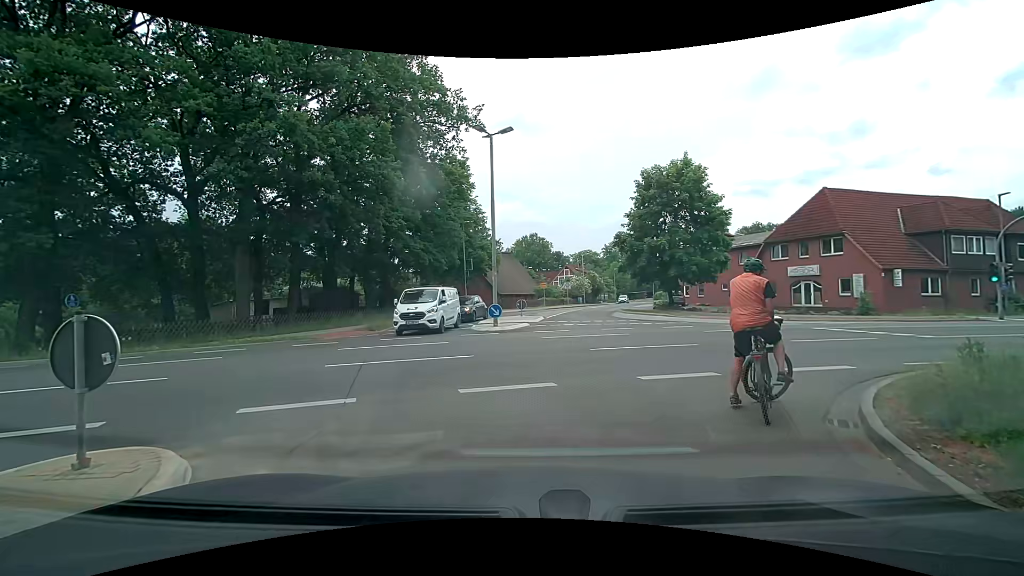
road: residential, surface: asphalt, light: Day
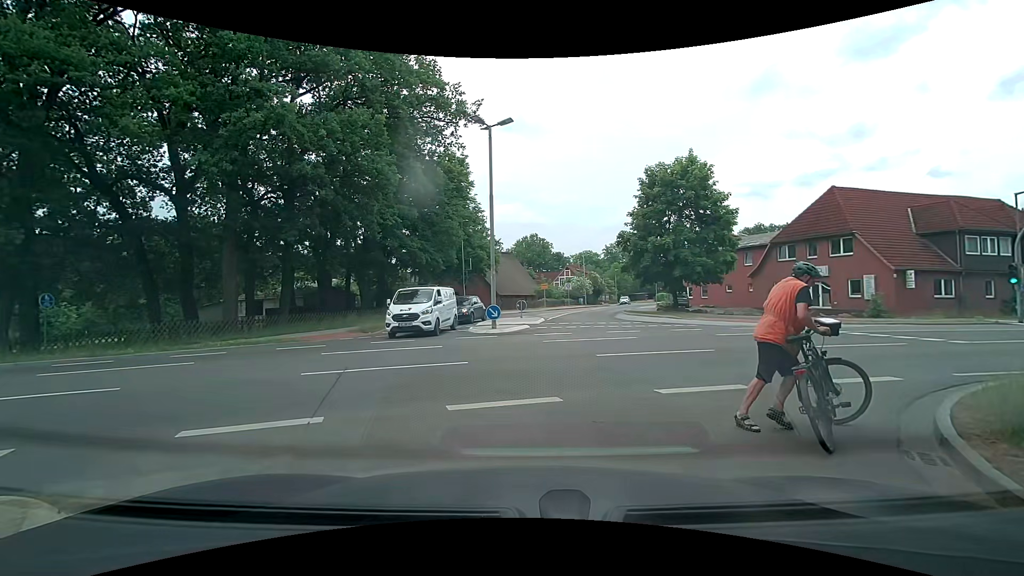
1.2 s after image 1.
(0.0, +1.1) m; 0°
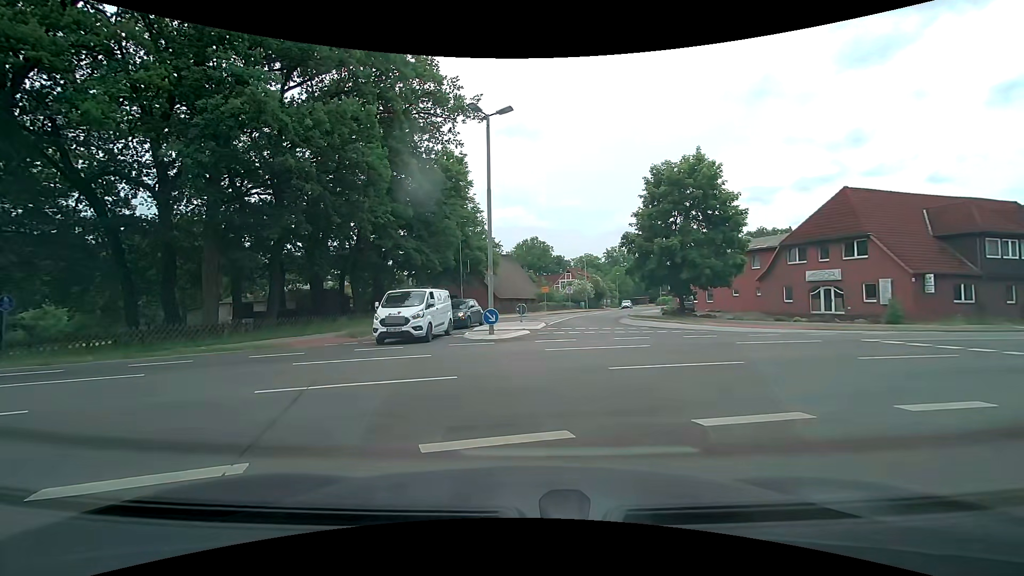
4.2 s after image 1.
(0.0, +1.6) m; 0°
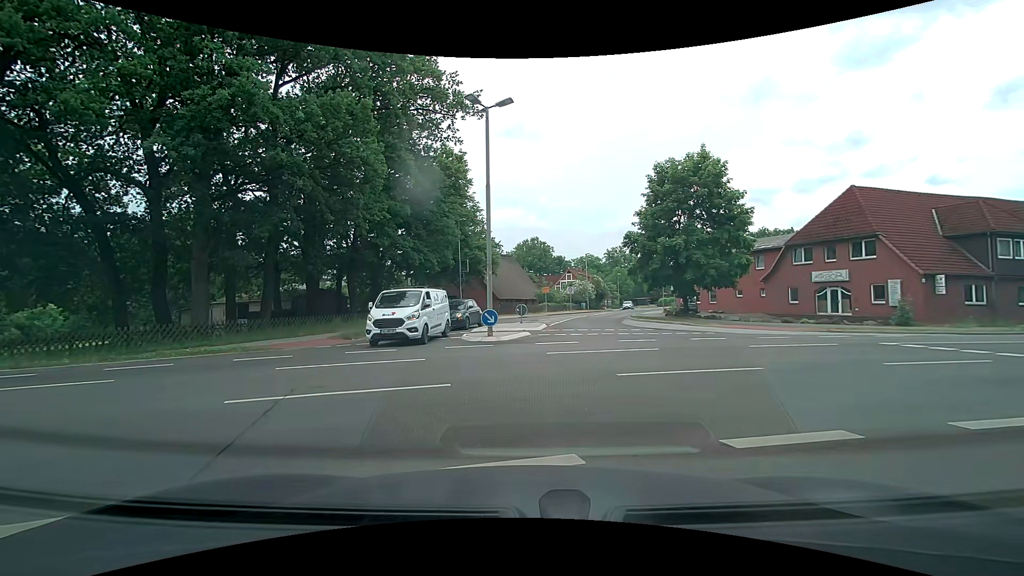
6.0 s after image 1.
(0.0, +0.8) m; 0°
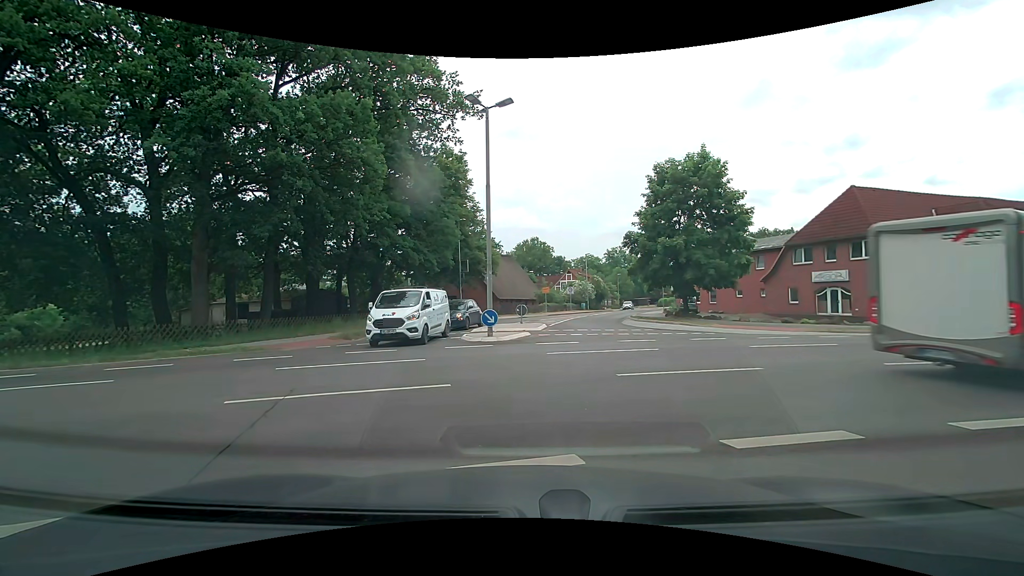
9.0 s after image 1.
(0.0, +0.1) m; 0°
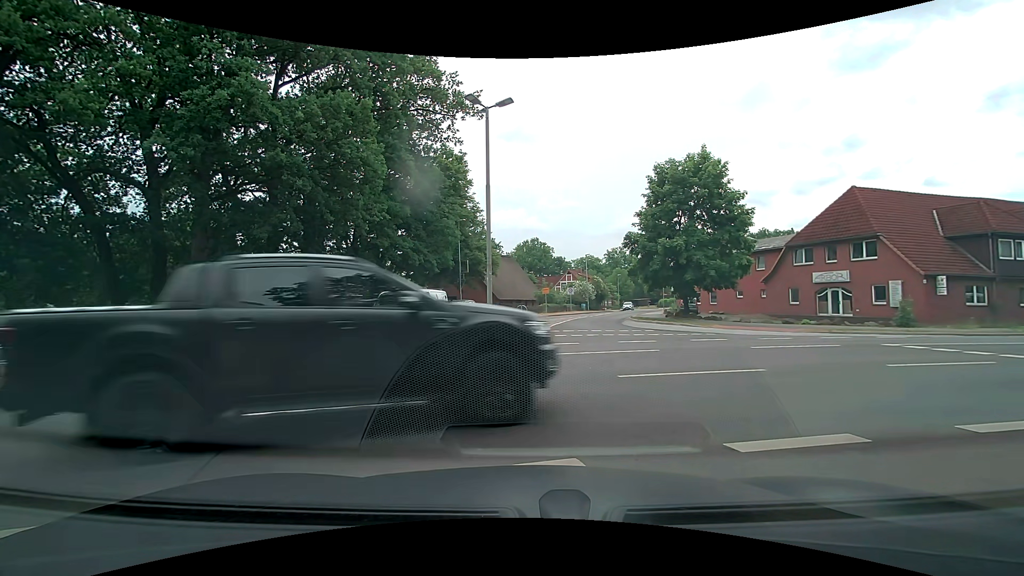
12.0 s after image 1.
(0.0, +0.1) m; 0°
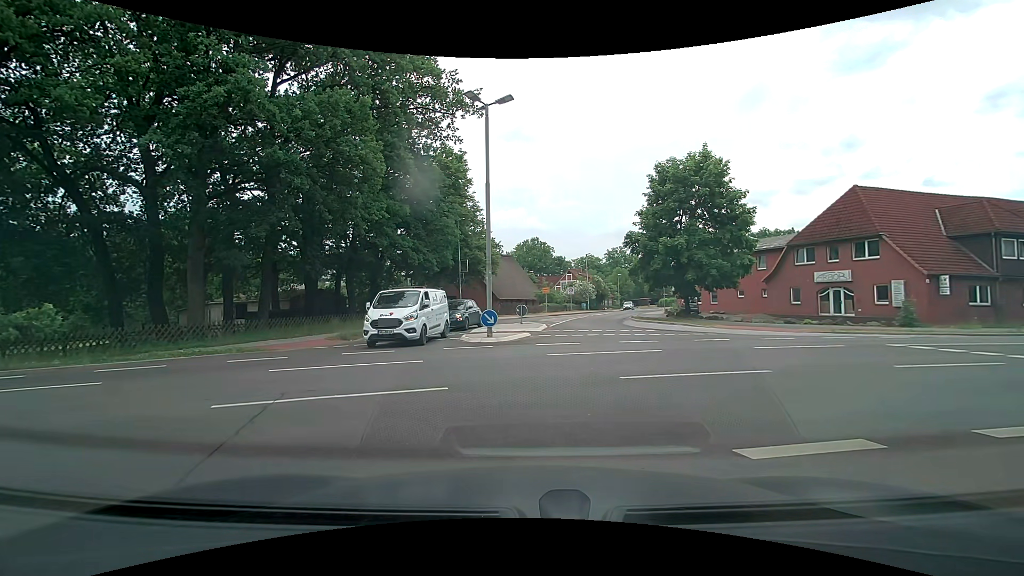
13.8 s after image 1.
(0.0, +0.2) m; 0°
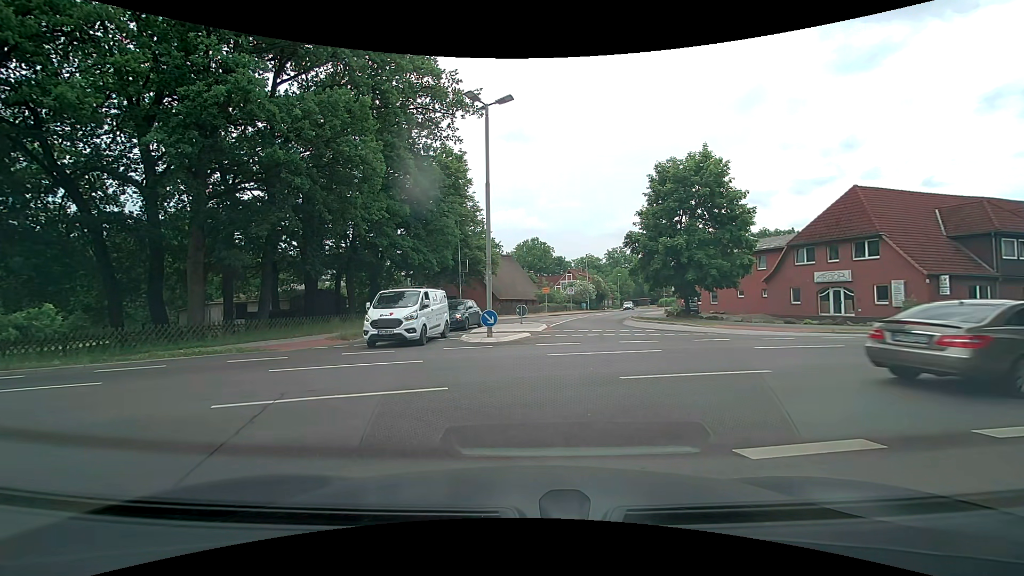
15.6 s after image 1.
(0.0, 0.0) m; 0°
(-4, +9) (-13, +11) (-23, +9) (-33, +6) (-42, +4) (-52, +1) (-61, -2) (-71, -5) (-80, -8) (-90, -11) m
